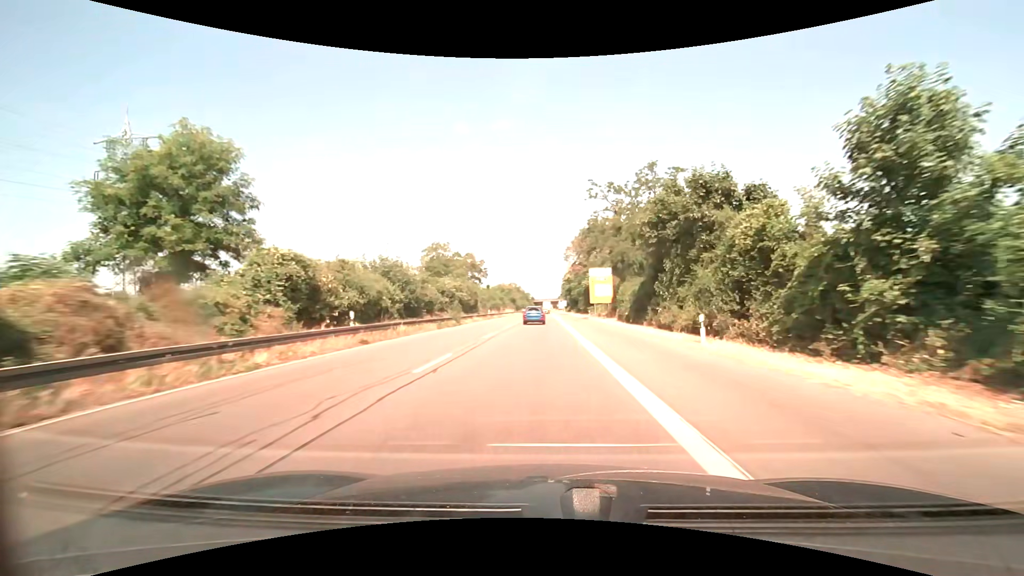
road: trunk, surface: asphalt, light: Day
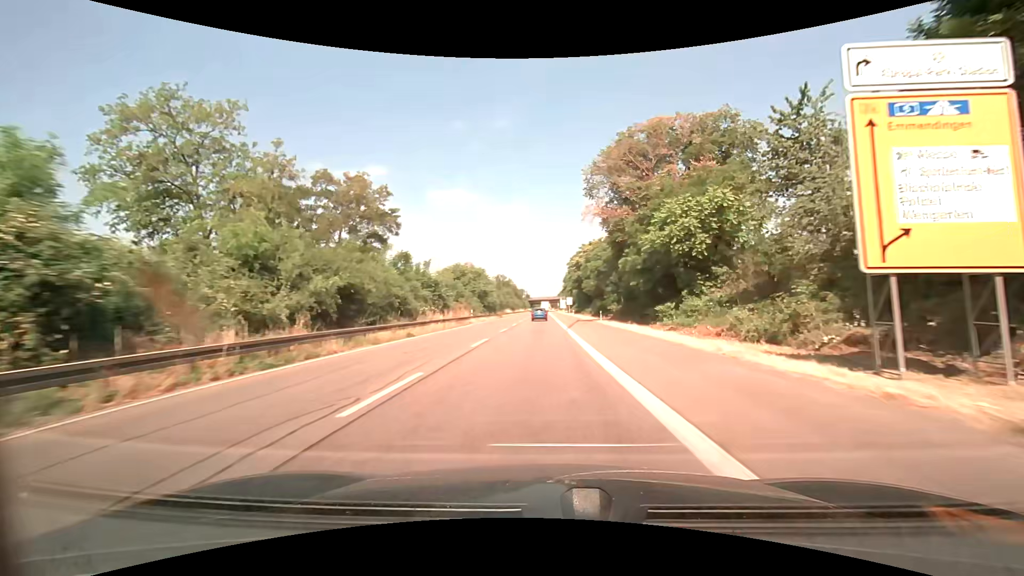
(+0.2, +61.2) m; 0°
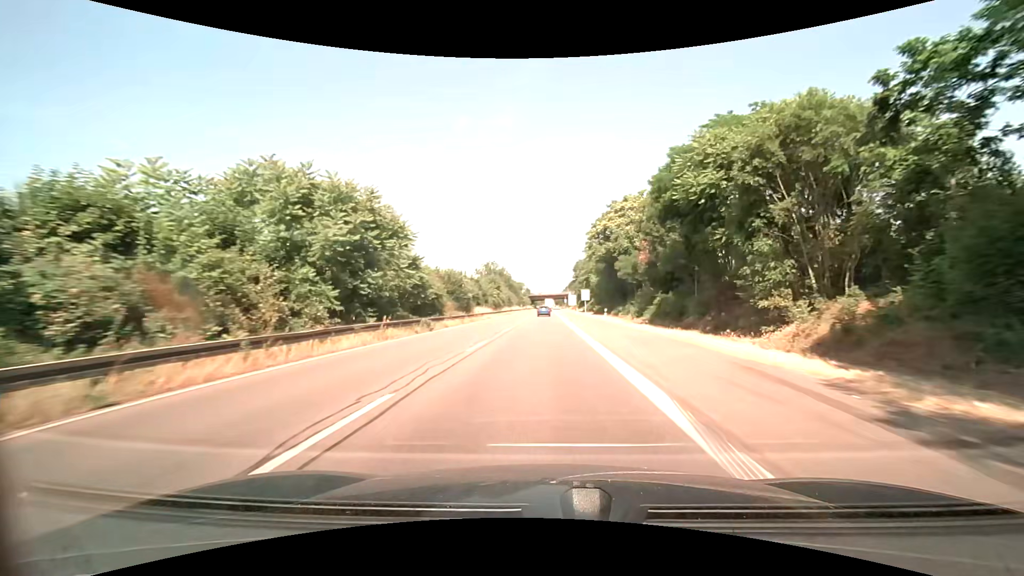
(-0.1, +48.8) m; 0°
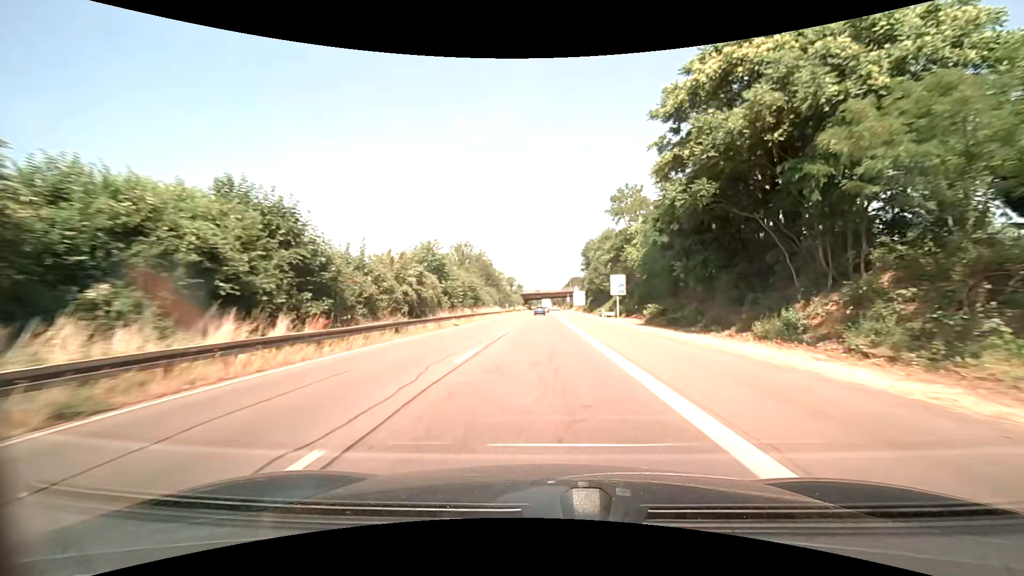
(0.0, +48.7) m; 0°
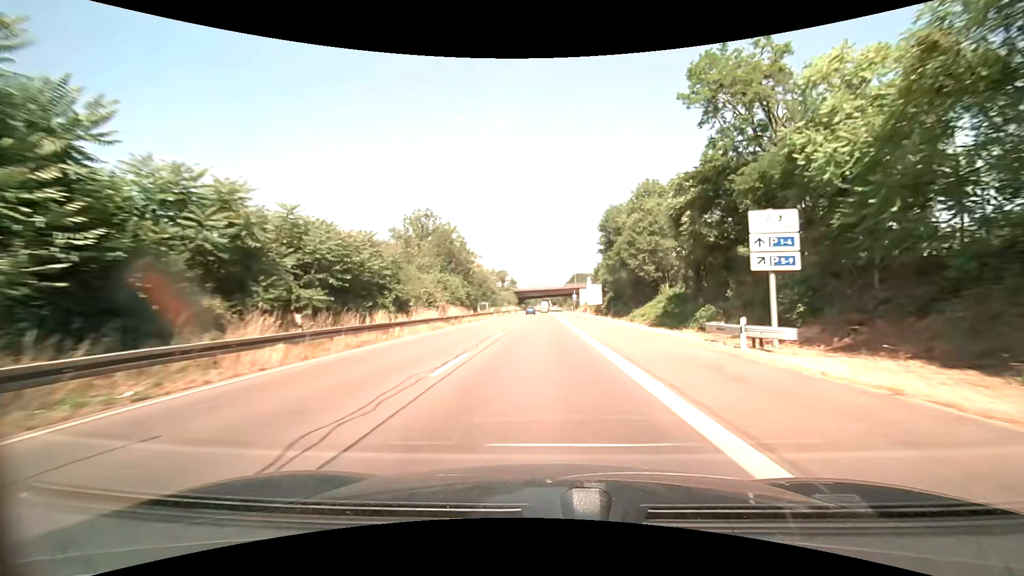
(0.0, +36.7) m; 0°
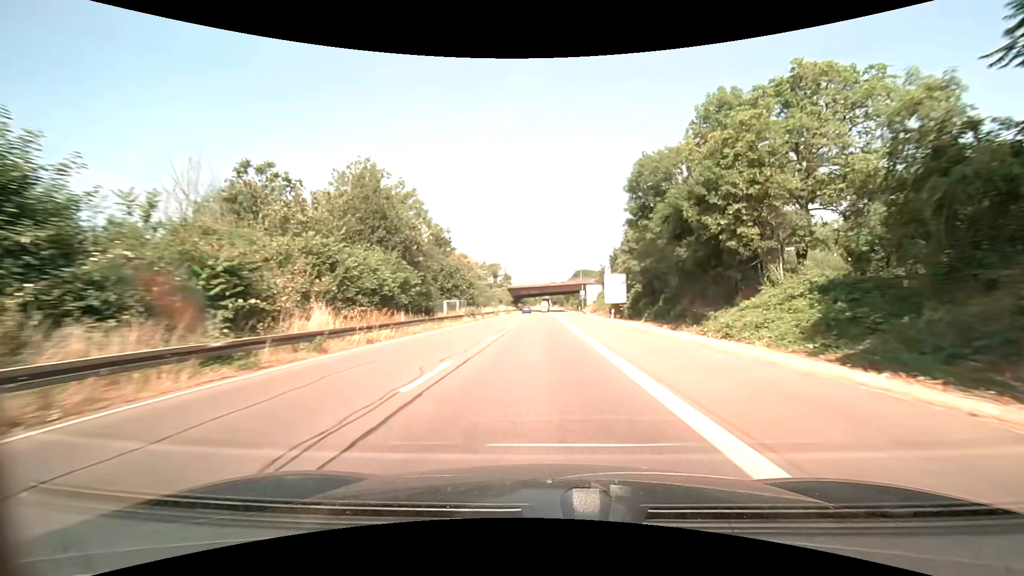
(0.0, +24.7) m; 0°
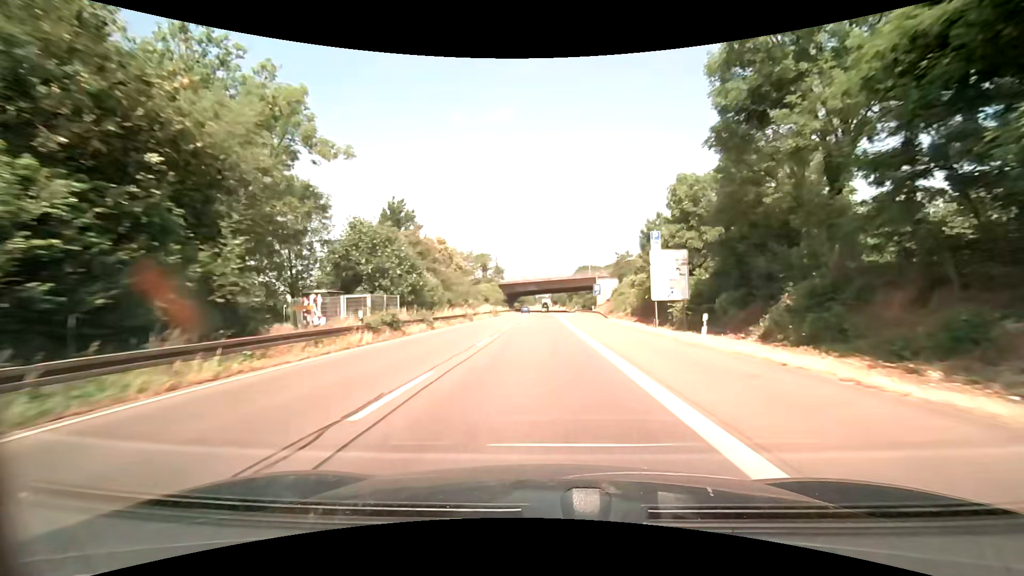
(0.0, +24.8) m; 0°
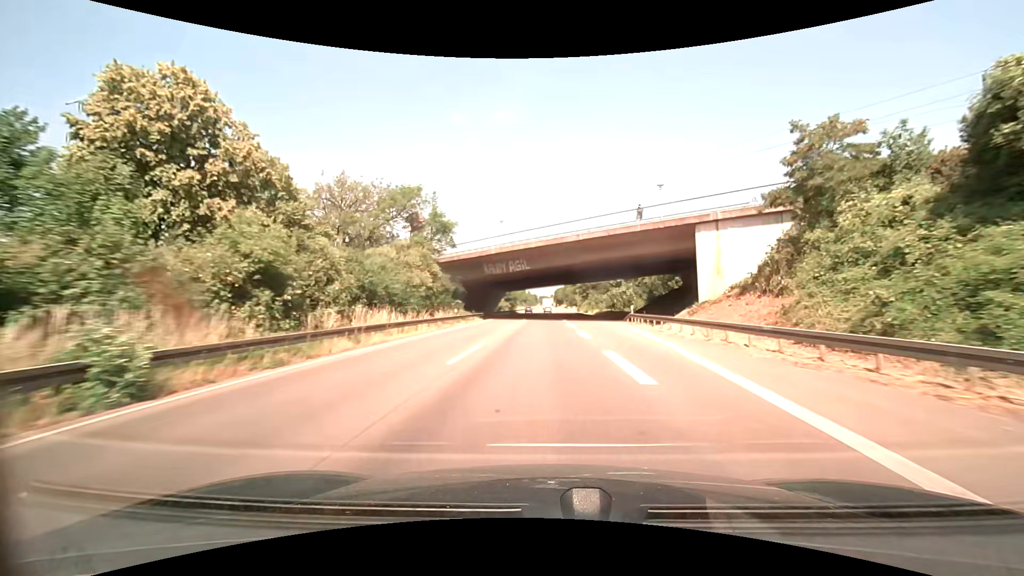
(-0.1, +62.4) m; 0°
(0, +10) (0, +20) (0, +30) (0, +40) (0, +50) (-1, +60) (-1, +70) (-1, +80) (-1, +90) (-1, +100) m
